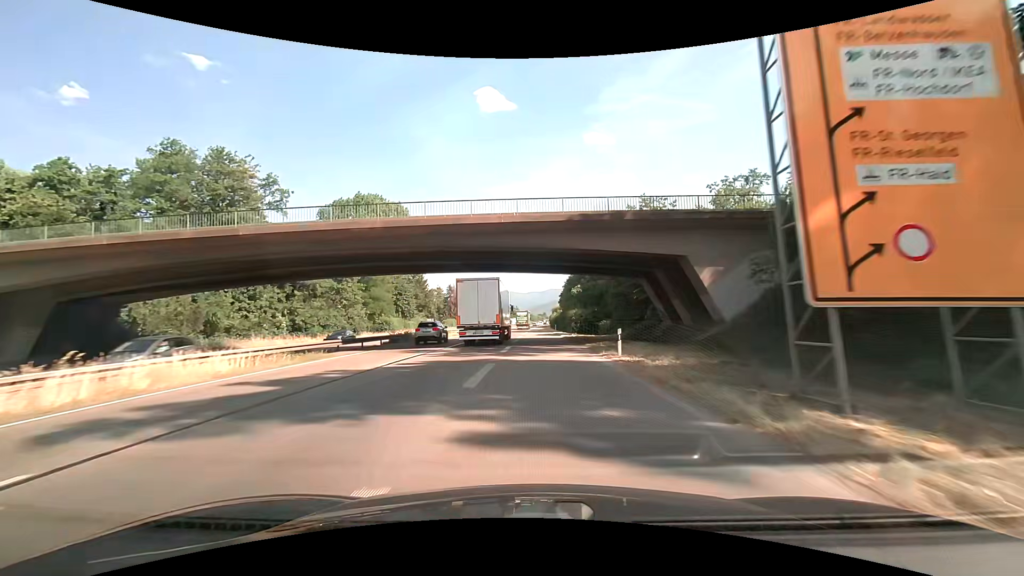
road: trunk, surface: asphalt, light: Day
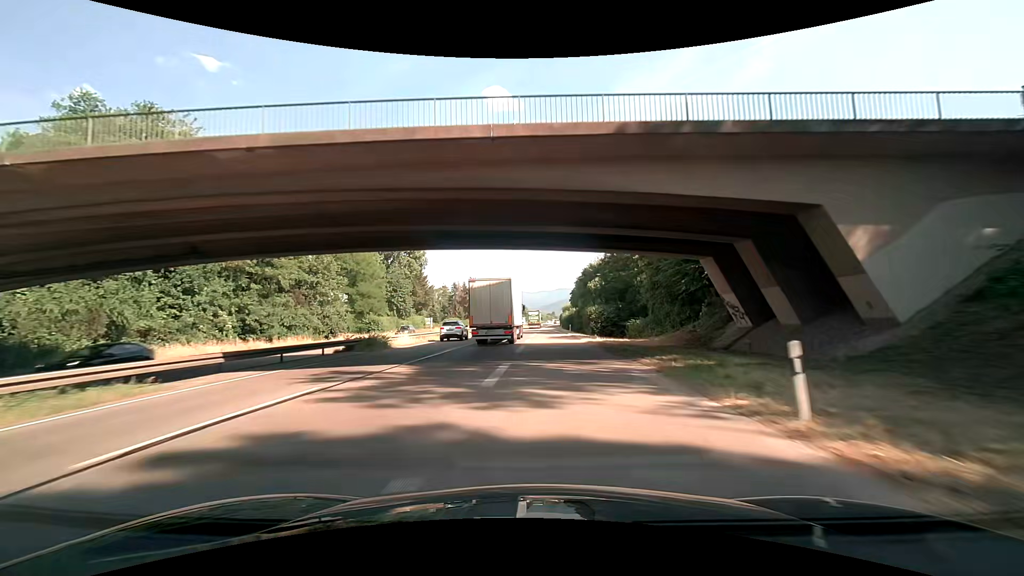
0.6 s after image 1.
(-0.2, +11.9) m; -1°
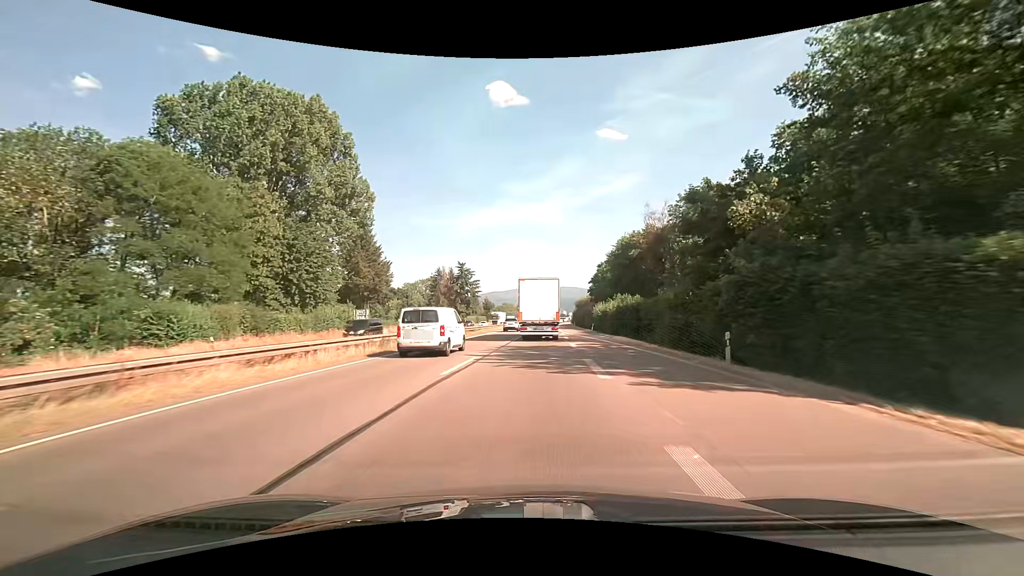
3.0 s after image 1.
(-1.3, +46.9) m; 0°
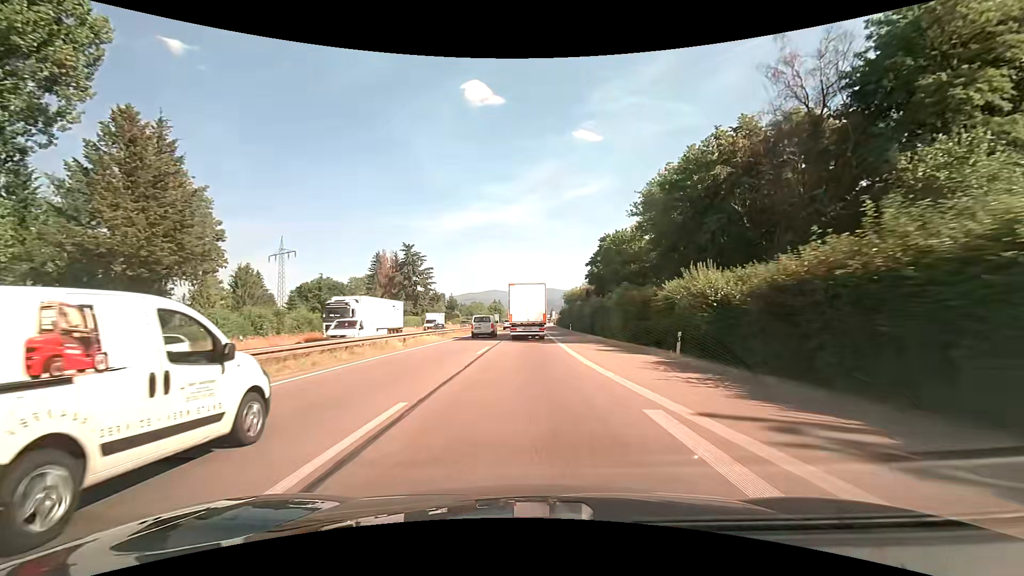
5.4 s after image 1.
(+1.3, +46.0) m; +3°
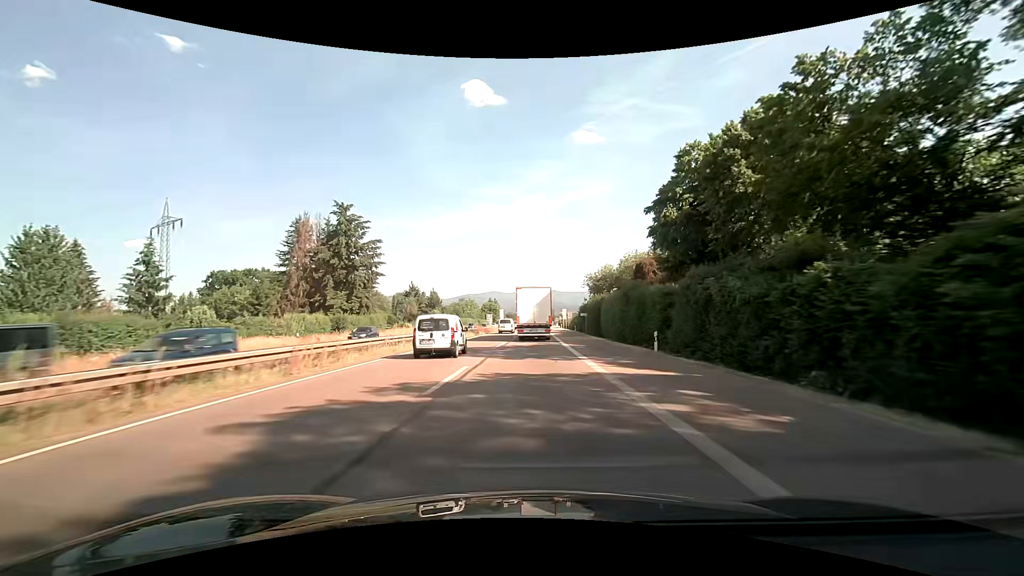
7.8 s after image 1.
(-0.1, +47.2) m; 0°
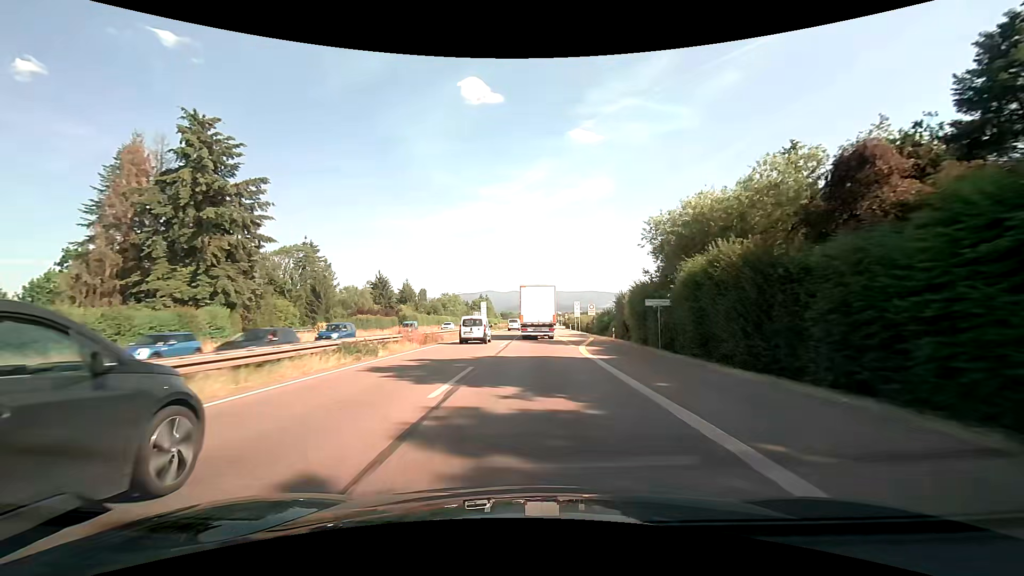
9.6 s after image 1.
(+0.2, +36.9) m; 0°
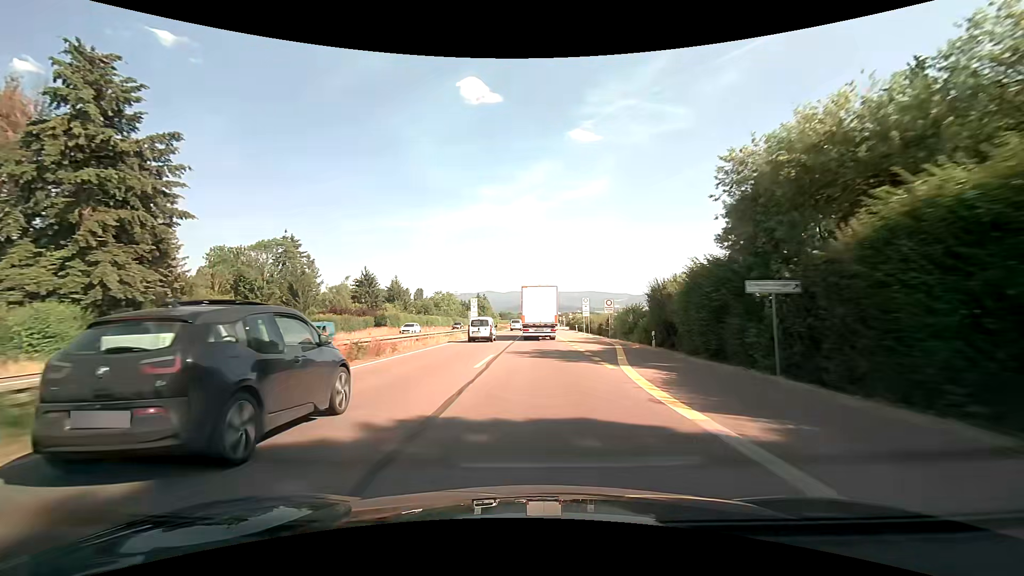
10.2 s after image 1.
(0.0, +12.5) m; 0°
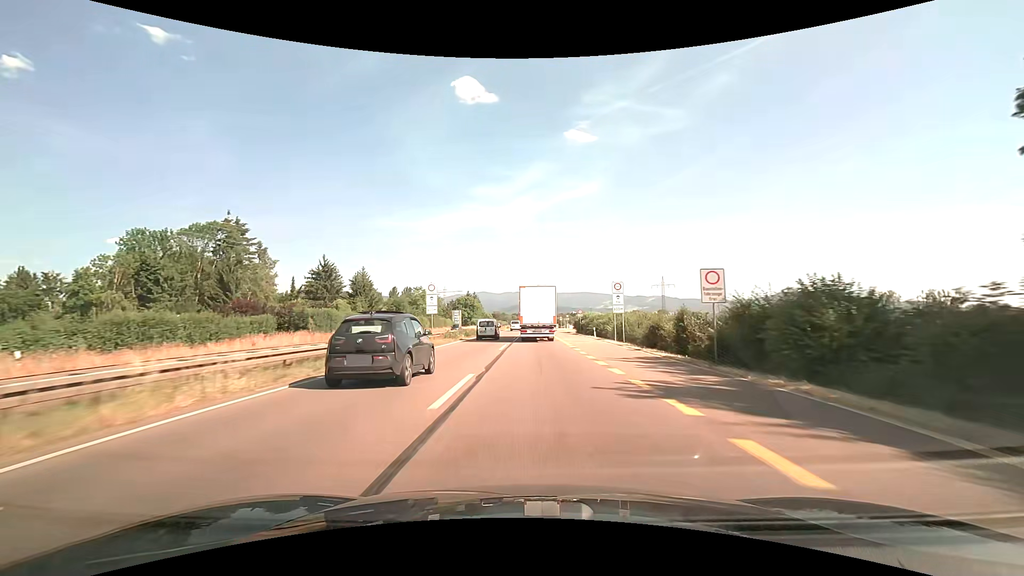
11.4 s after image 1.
(+0.1, +25.3) m; +1°
(0, +10) (0, +20) (0, +30) (0, +40) (0, +50) (+1, +60) (+1, +70) (+1, +80) (+1, +90) (+1, +100) m
